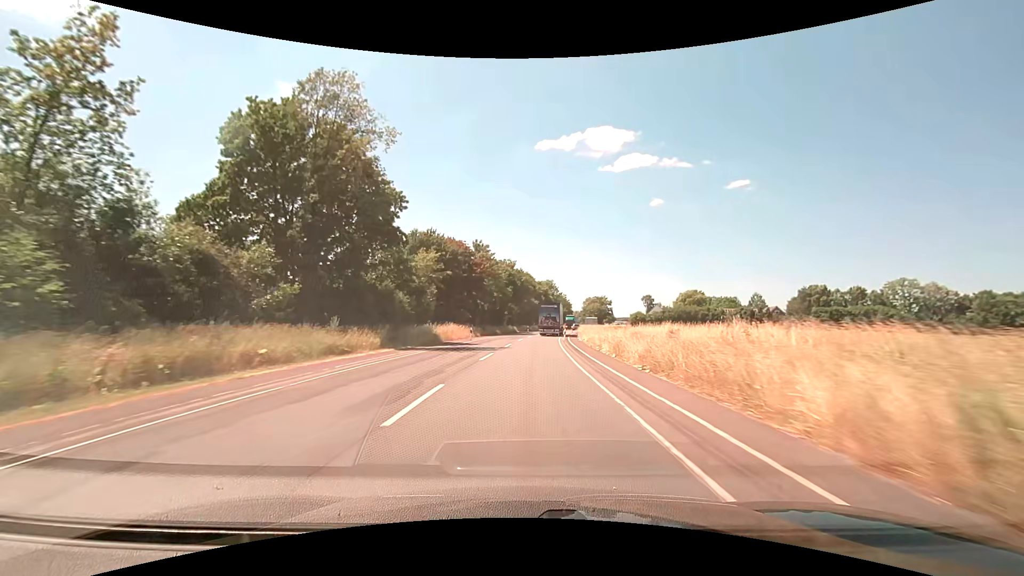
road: secondary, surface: asphalt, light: Day
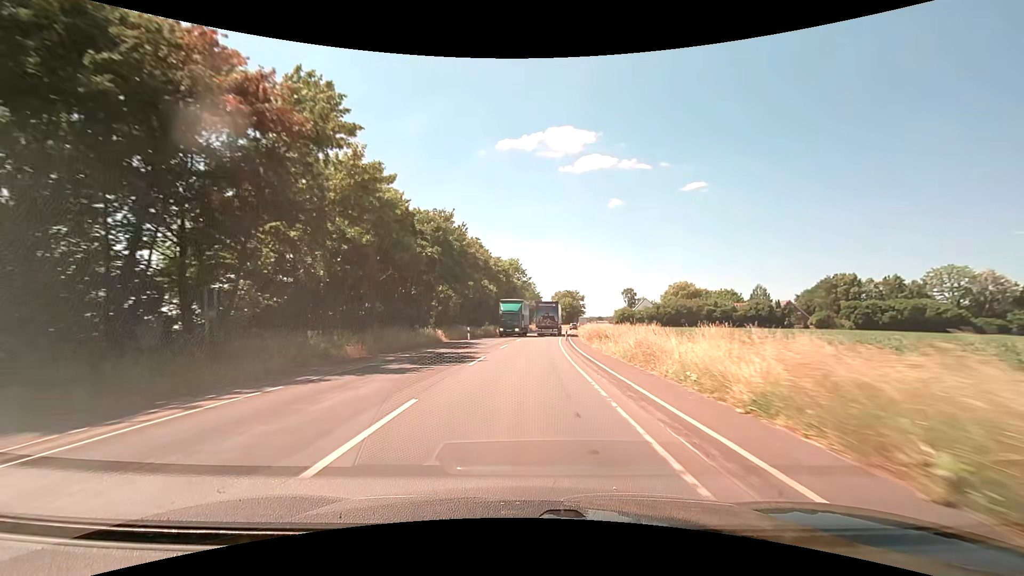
(+2.1, +49.9) m; +5°
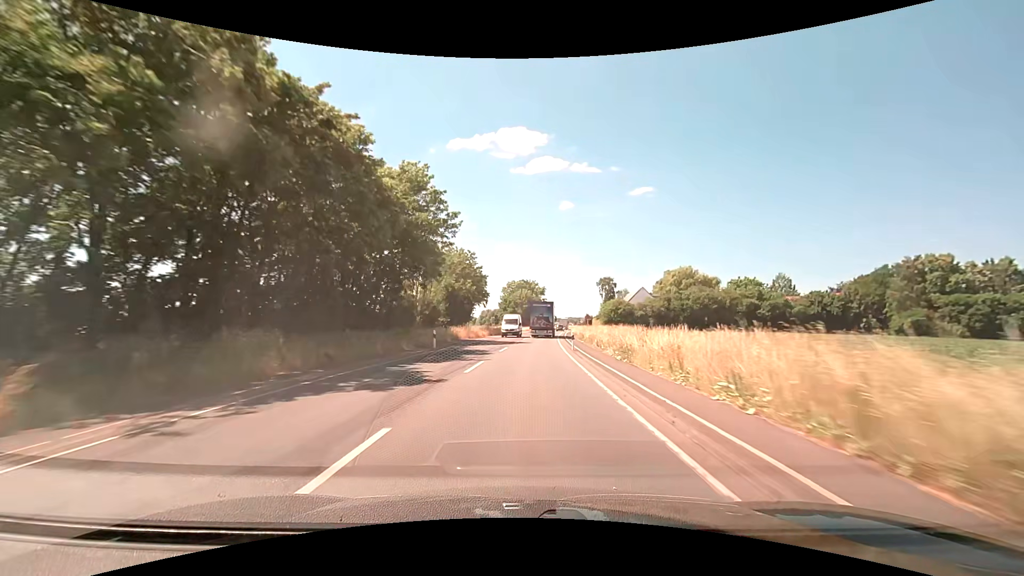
(+3.0, +62.3) m; +6°
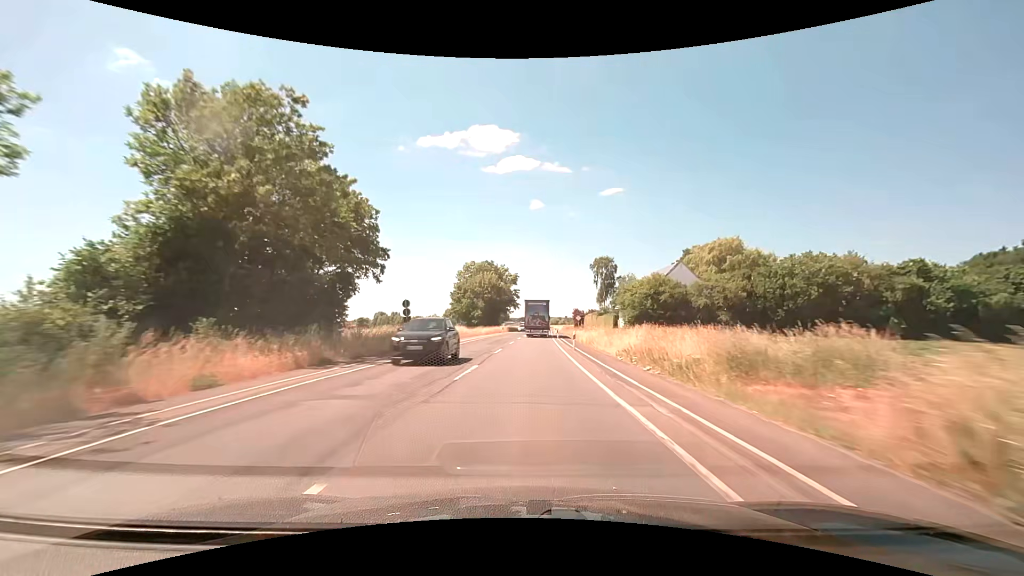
(+1.8, +49.9) m; +4°
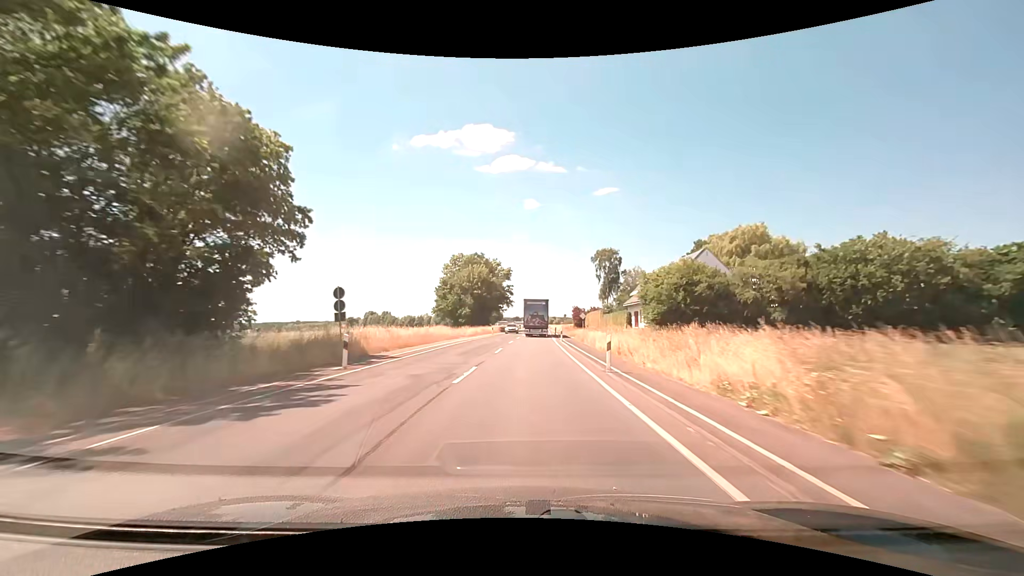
(+0.1, +12.5) m; +1°
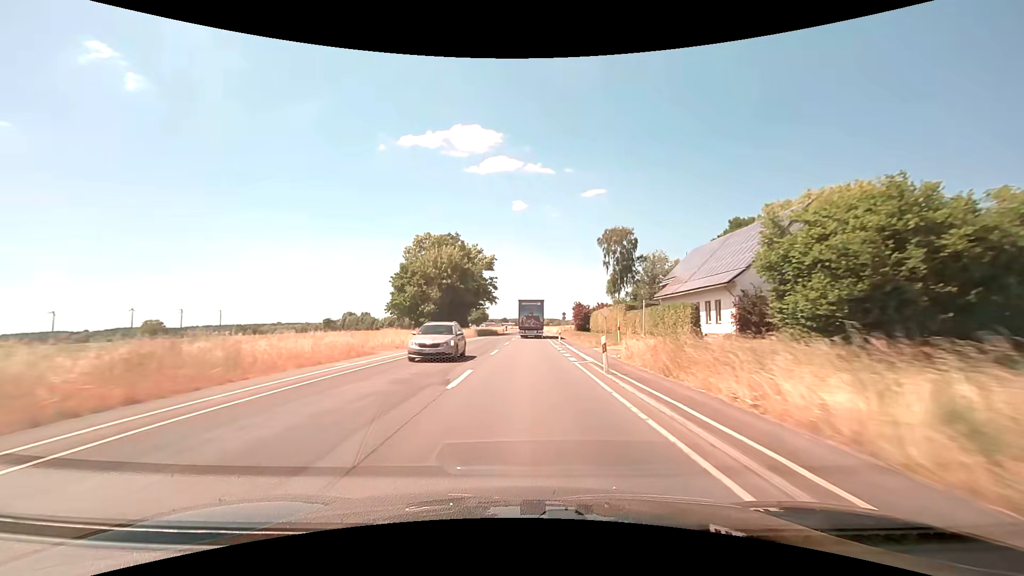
(+0.3, +25.1) m; +1°
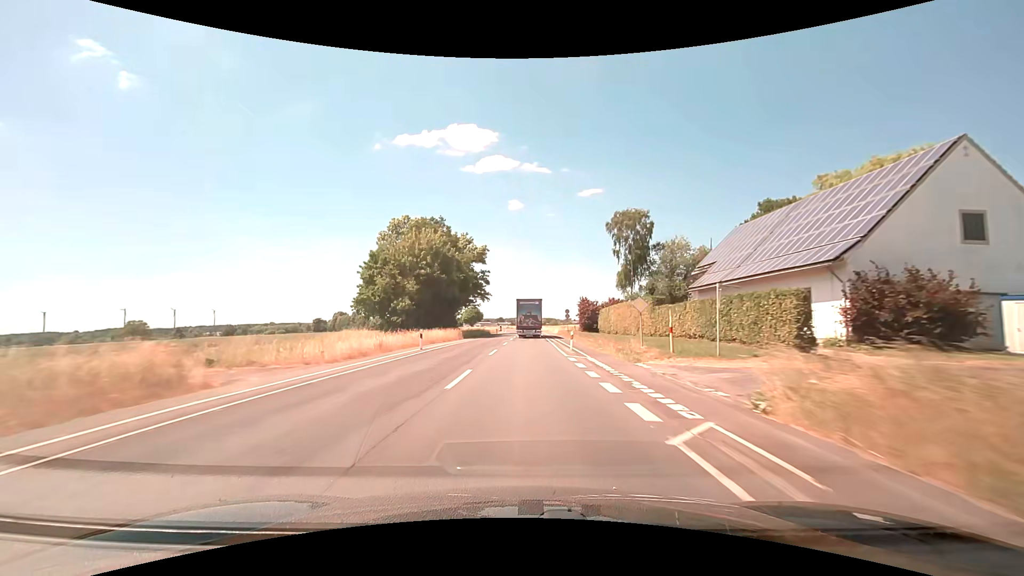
(+0.1, +12.5) m; 0°
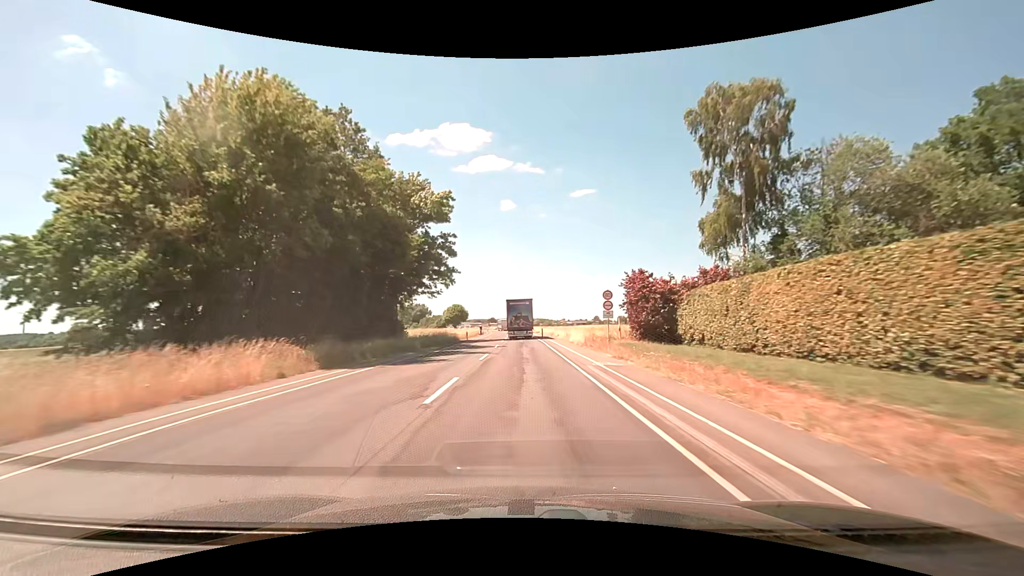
(+0.6, +37.6) m; +1°
(0, +10) (0, +20) (0, +30) (0, +40) (0, +50) (0, +60) (-1, +70) (-1, +80) (-1, +90) (-2, +100) m
